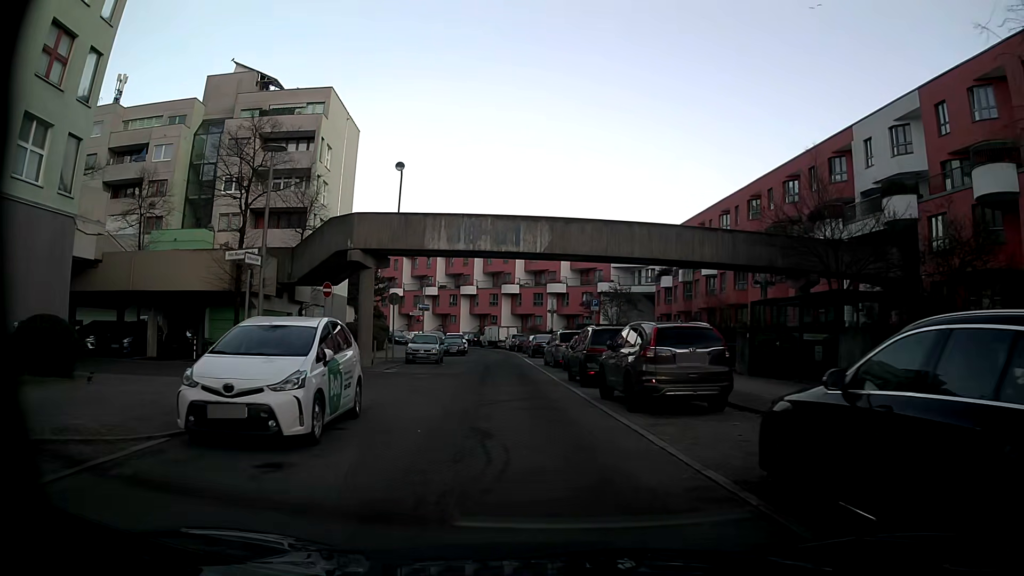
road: residential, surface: asphalt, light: Day
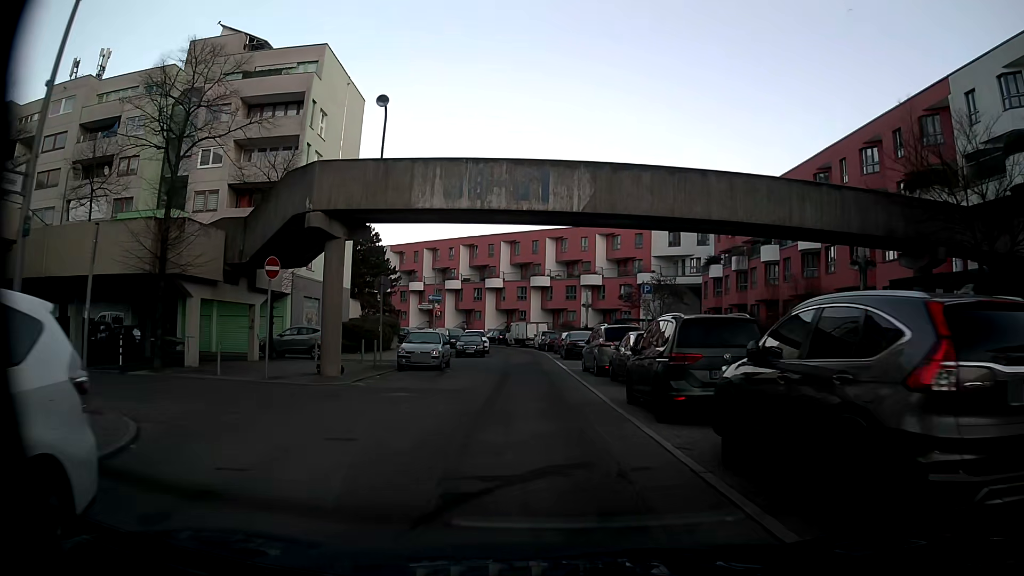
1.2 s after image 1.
(-0.3, +8.1) m; -3°
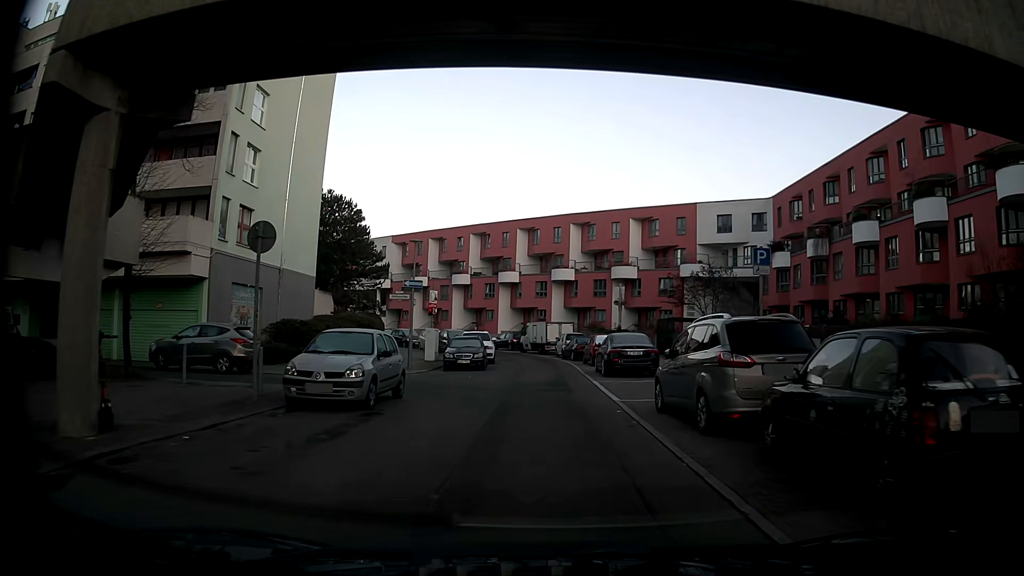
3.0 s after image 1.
(-0.3, +12.4) m; -1°
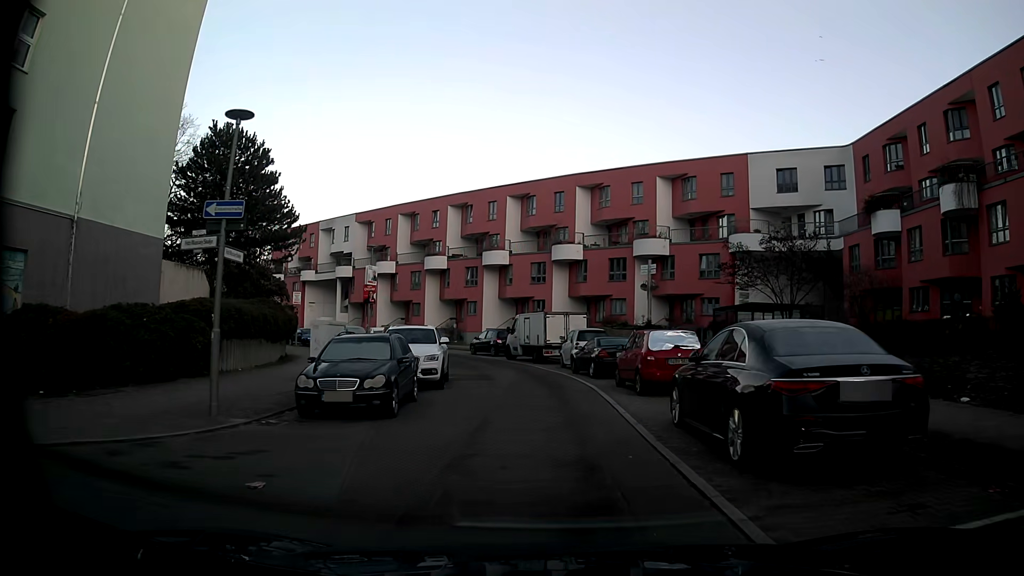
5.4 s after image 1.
(0.0, +16.7) m; 0°
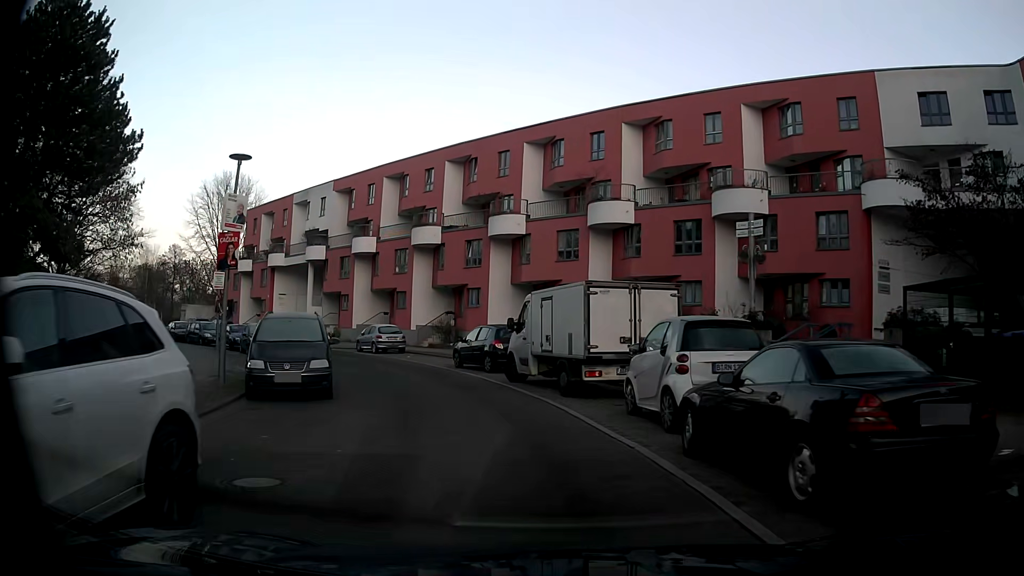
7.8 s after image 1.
(-0.2, +16.1) m; -2°
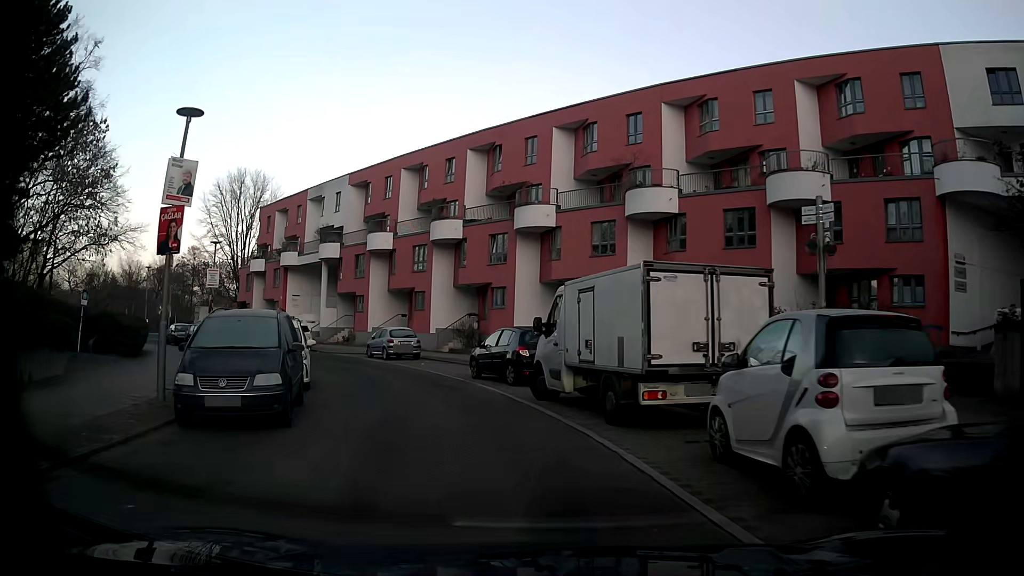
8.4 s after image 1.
(0.0, +3.8) m; -1°
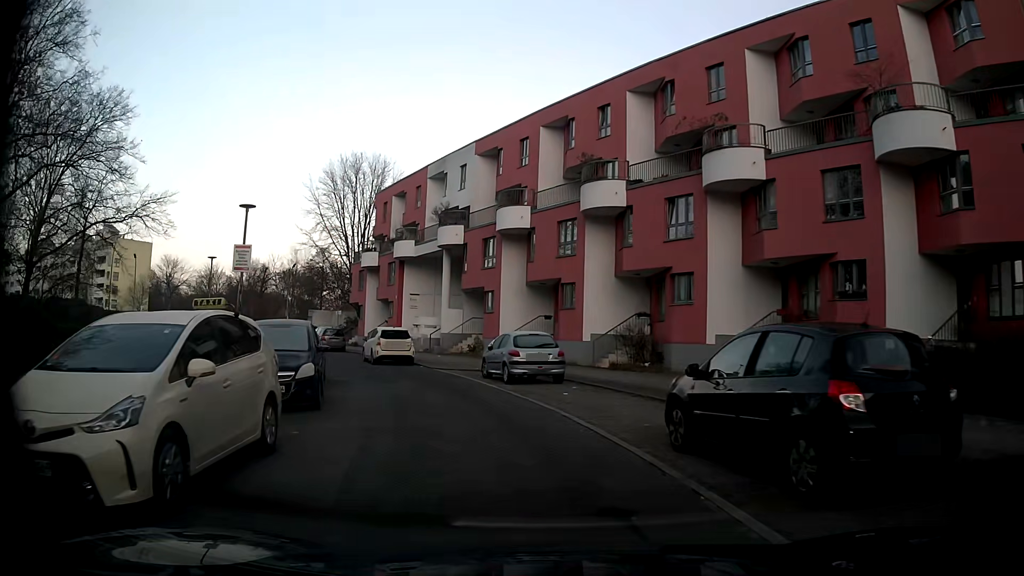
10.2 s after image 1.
(-1.5, +11.4) m; -16°
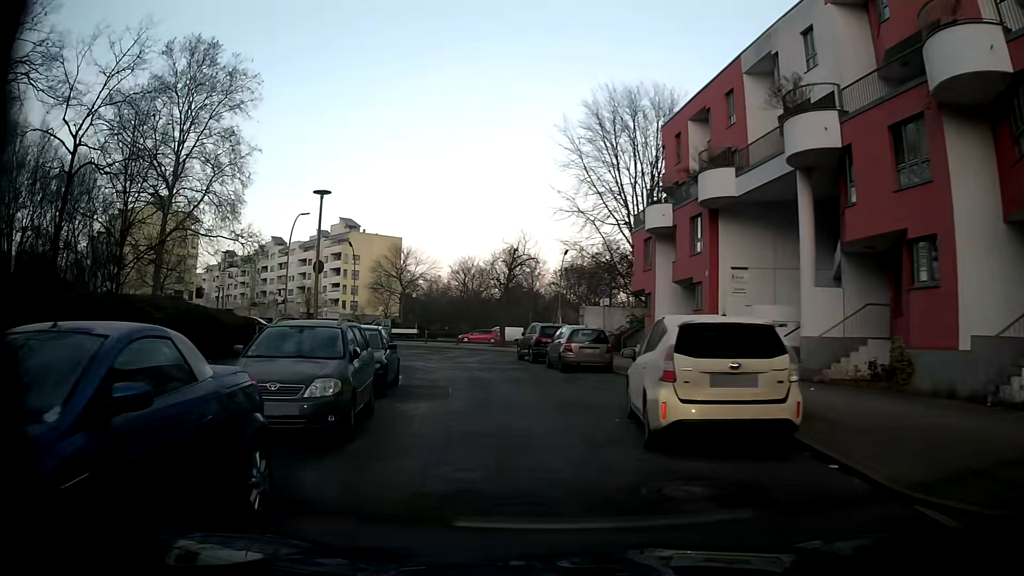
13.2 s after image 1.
(-3.7, +20.3) m; -25°
